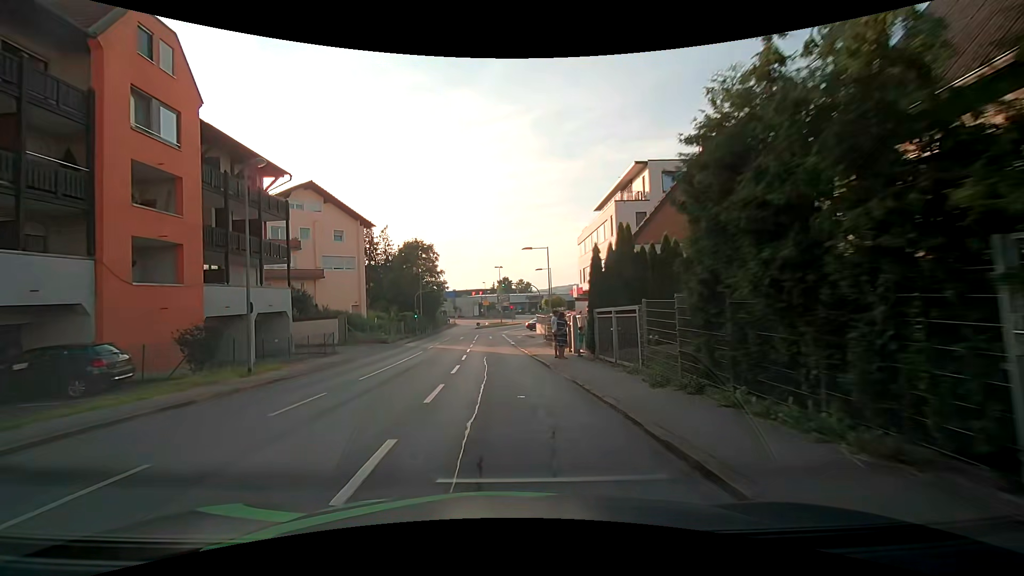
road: tertiary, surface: asphalt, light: Day
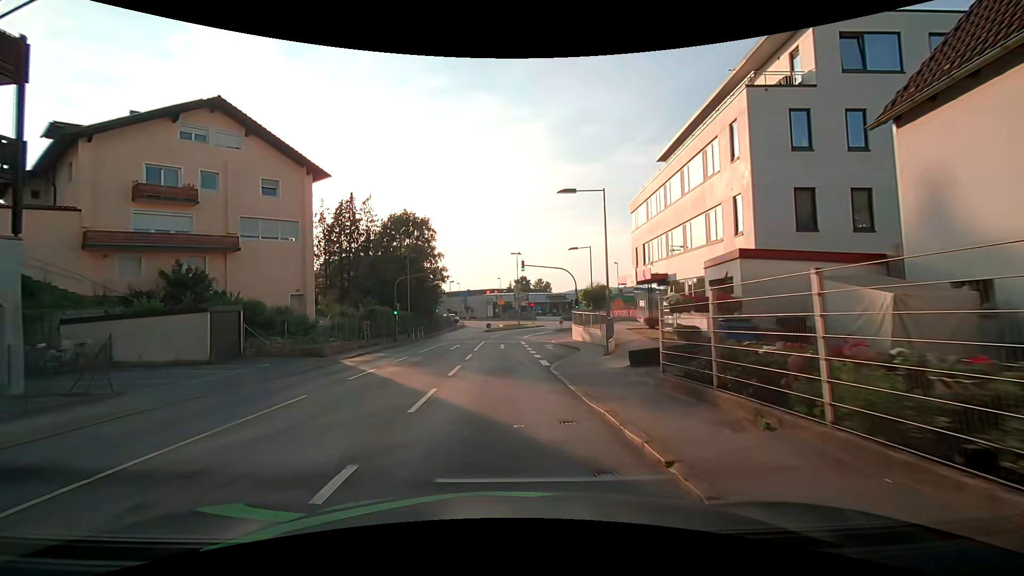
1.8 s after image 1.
(-0.3, +19.0) m; -2°
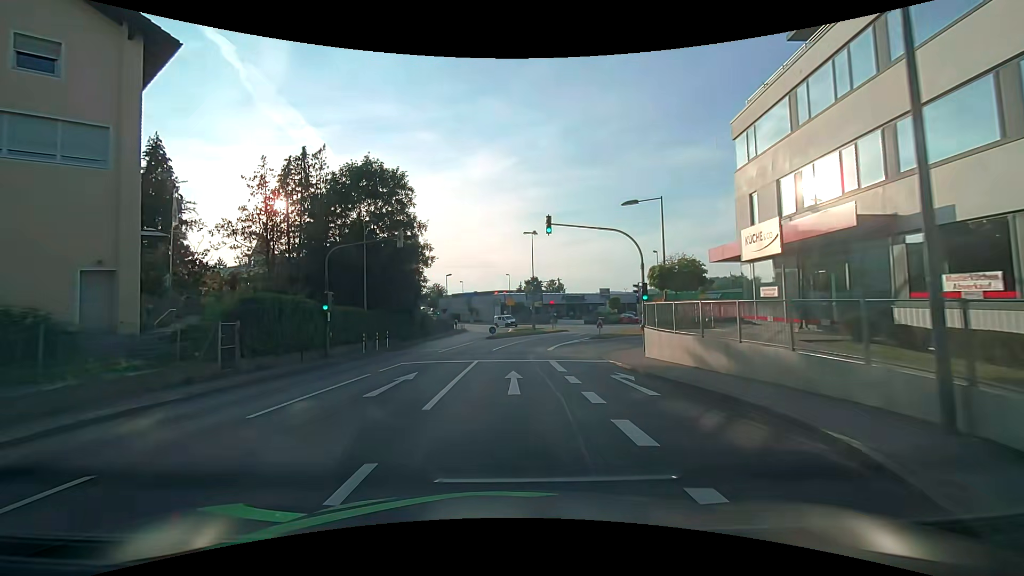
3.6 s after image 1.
(-0.3, +17.8) m; -2°
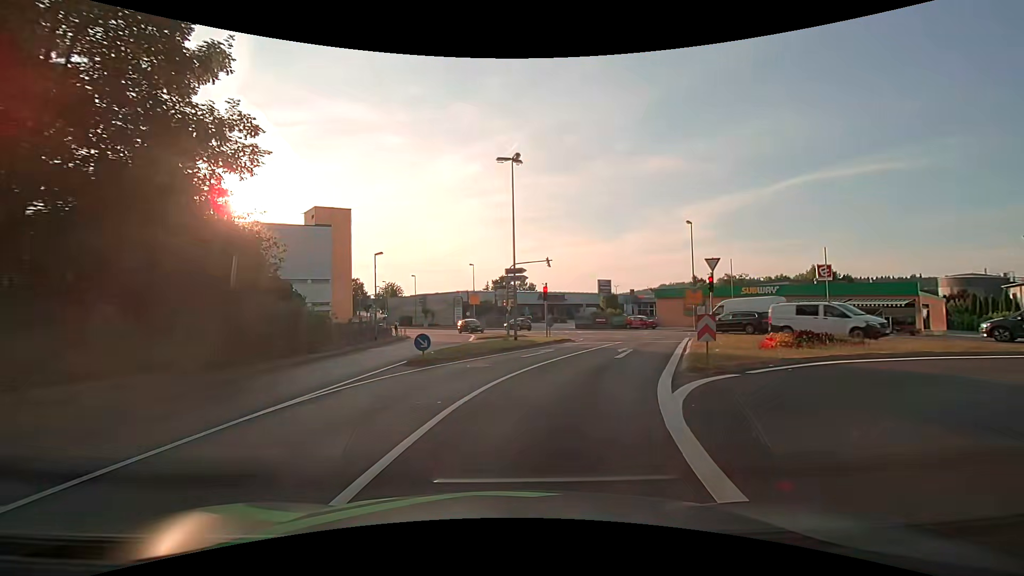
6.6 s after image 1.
(+0.7, +23.8) m; +4°
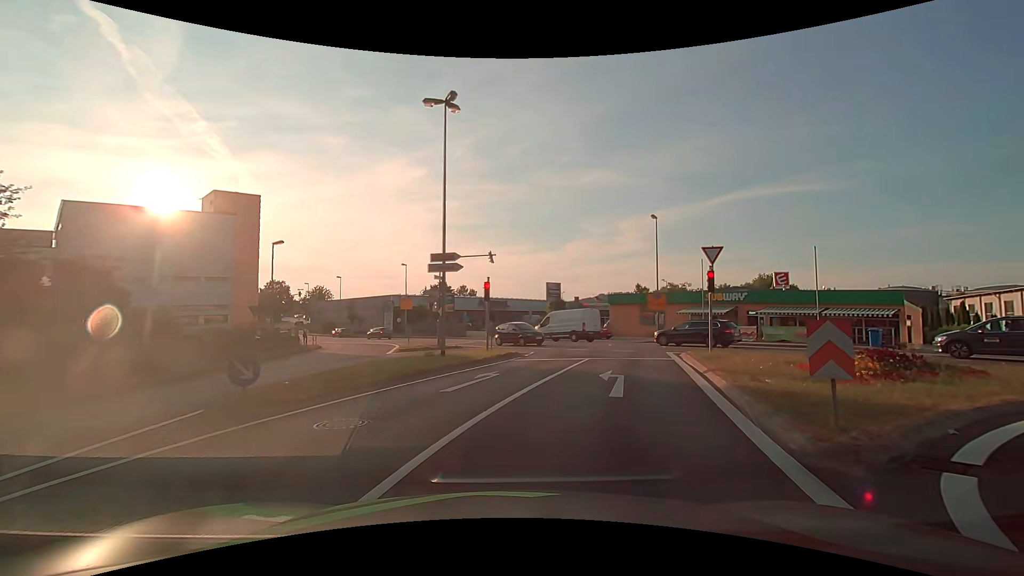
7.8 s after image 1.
(+0.4, +7.8) m; +6°
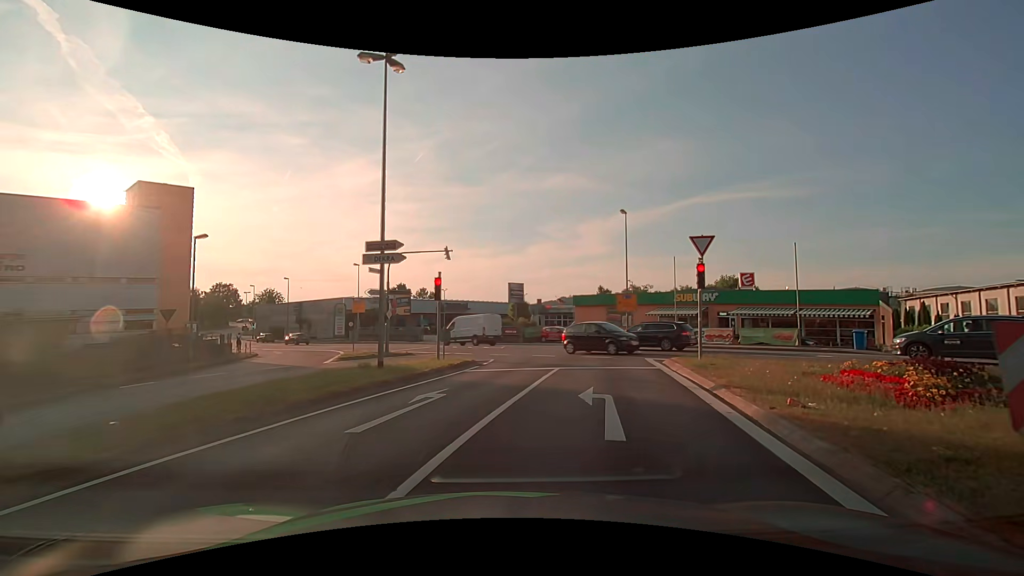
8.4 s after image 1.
(+0.1, +3.3) m; +4°
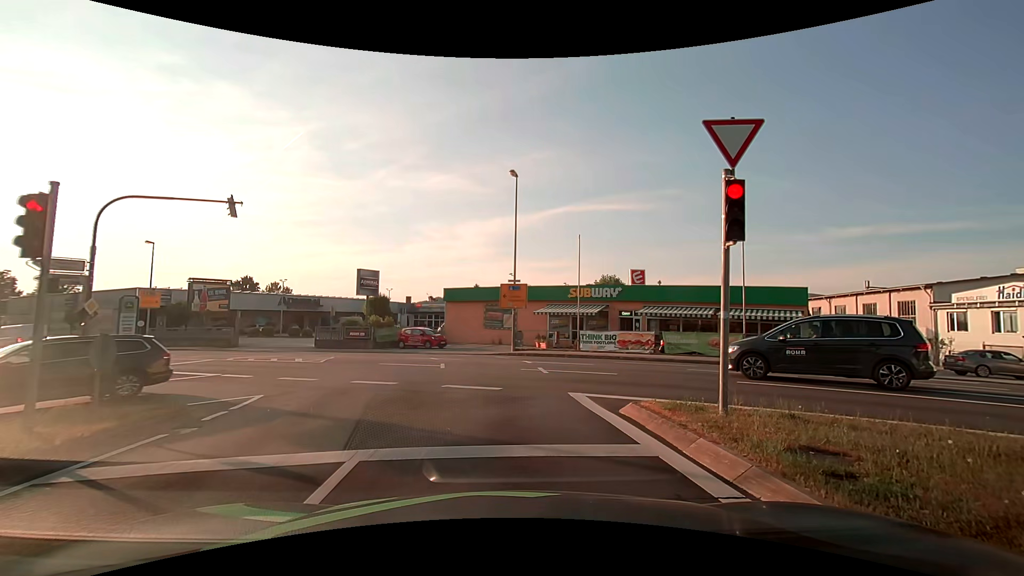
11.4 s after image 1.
(+1.4, +10.5) m; +14°
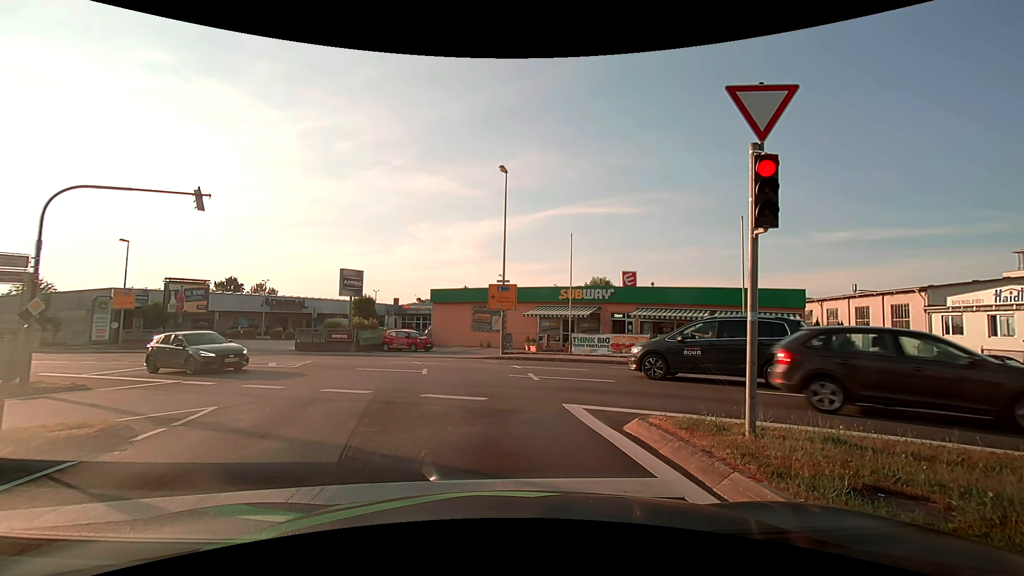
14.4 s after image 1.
(0.0, +1.2) m; +1°
(0, +10) (-1, +20) (-5, +29) (-13, +35) (-21, +40) (-30, +45) (-39, +50) (-48, +55) (-56, +60) (-65, +65) m
